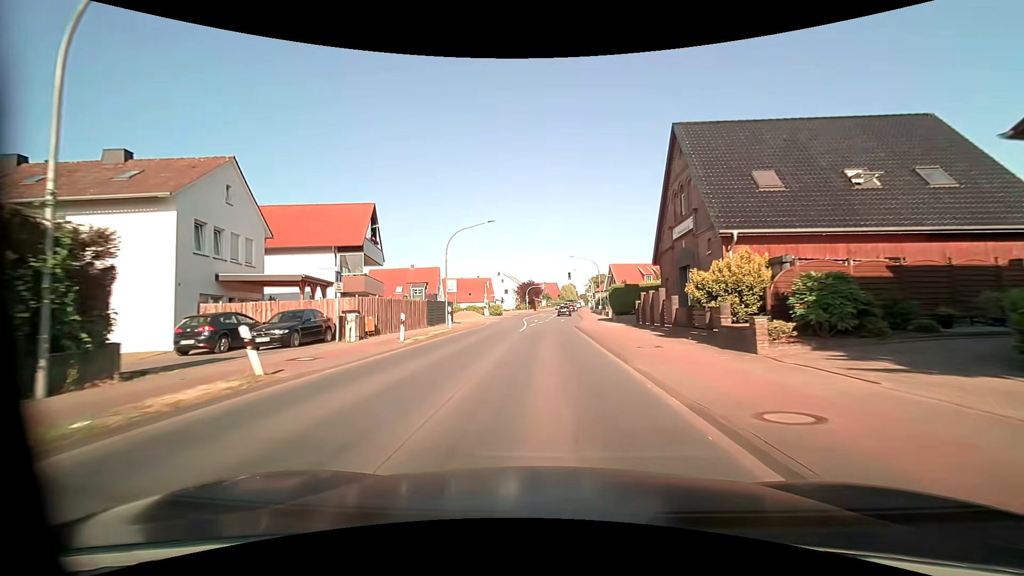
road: primary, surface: asphalt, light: Day
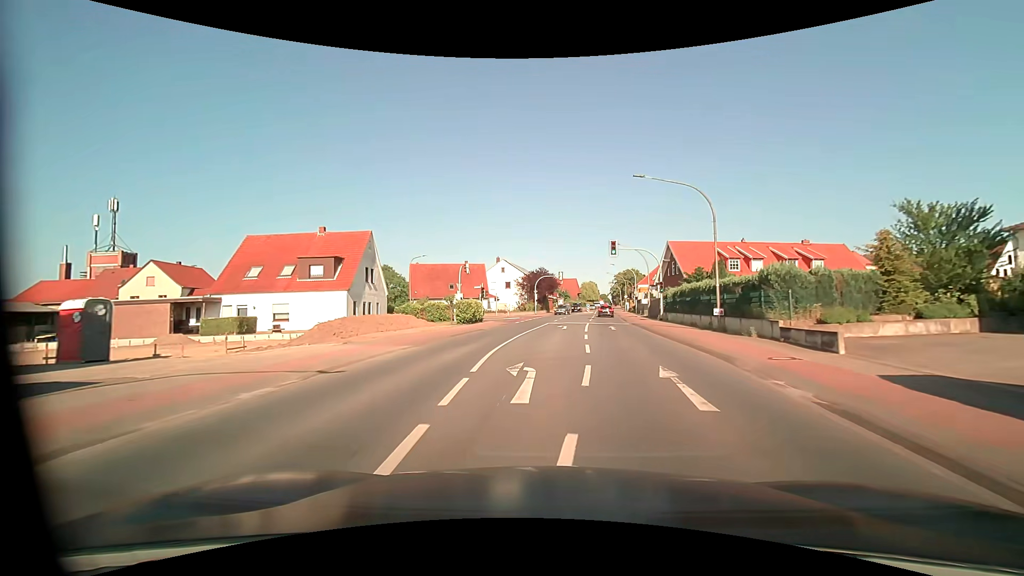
(-0.4, +40.4) m; -2°
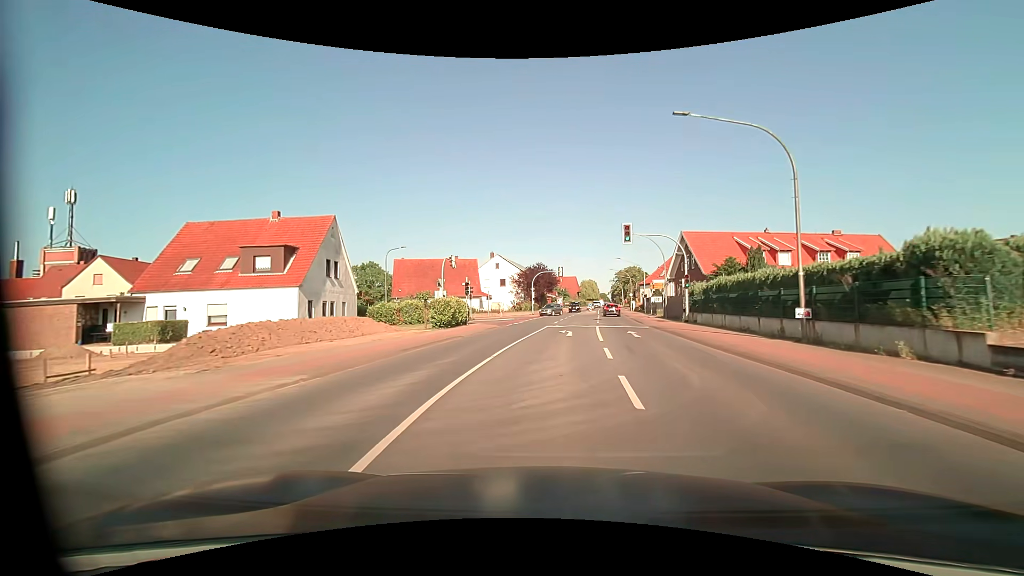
(0.0, +7.9) m; 0°
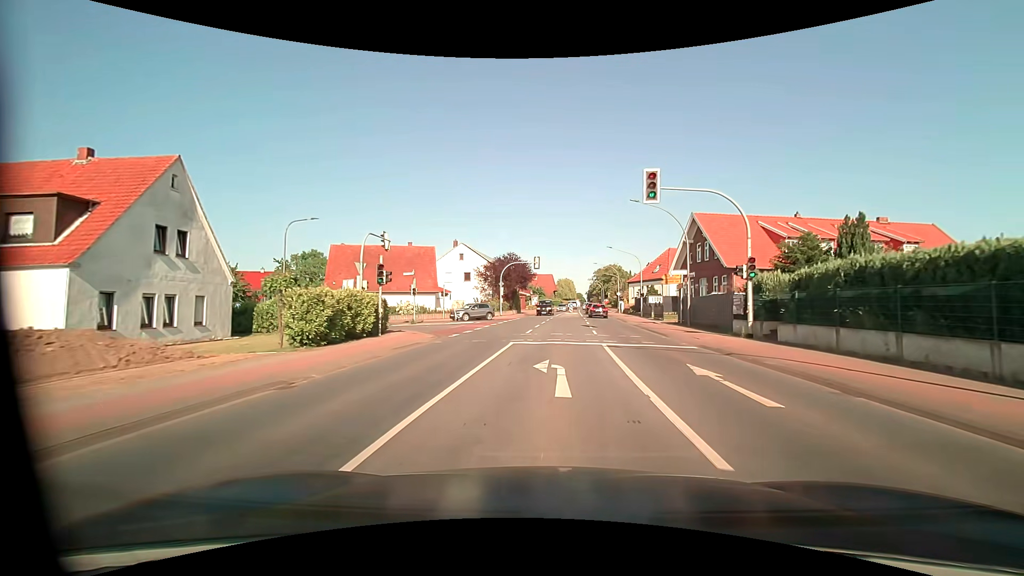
(+0.3, +14.2) m; +3°
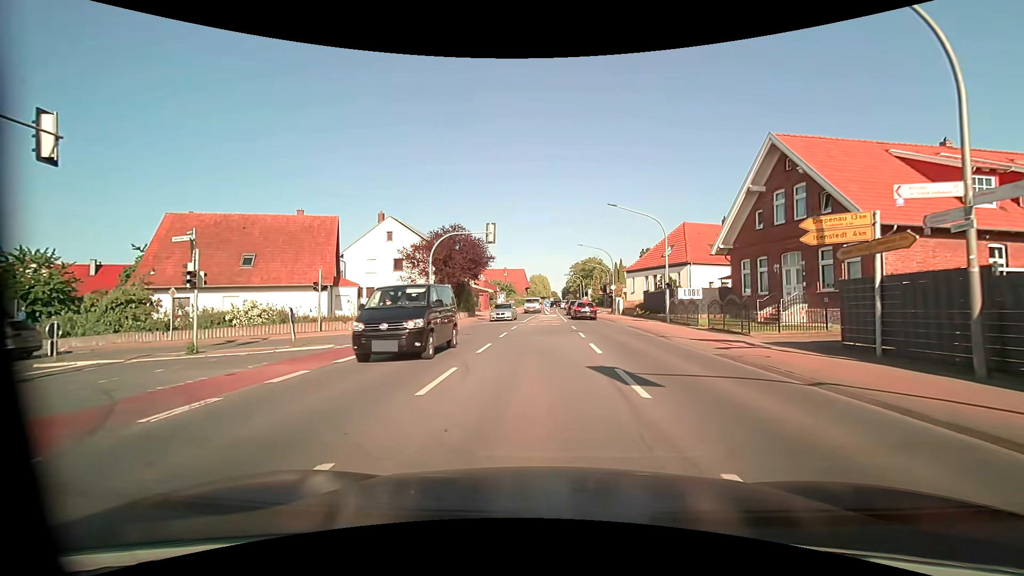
(+0.9, +21.9) m; +3°
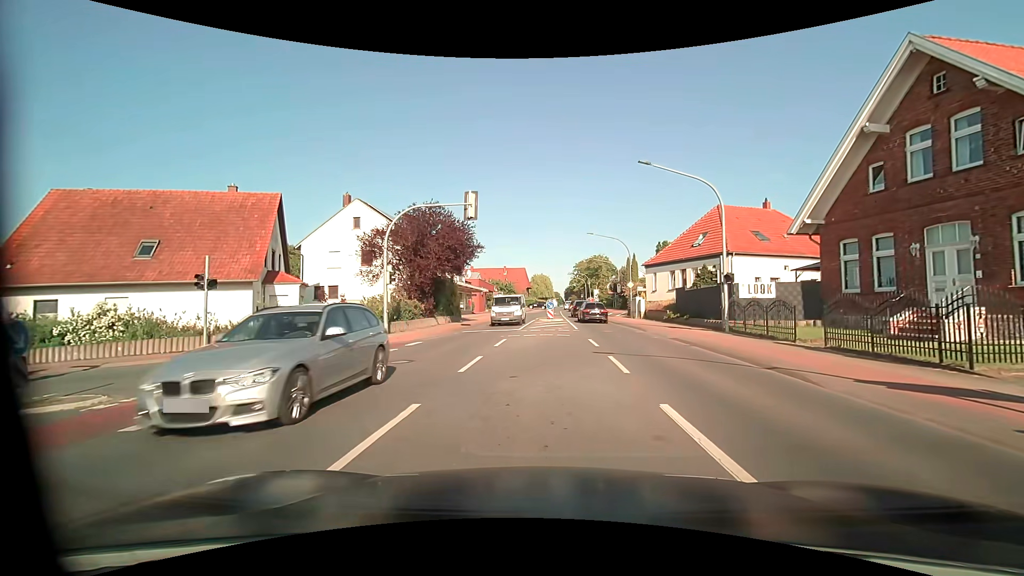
(0.0, +9.2) m; 0°
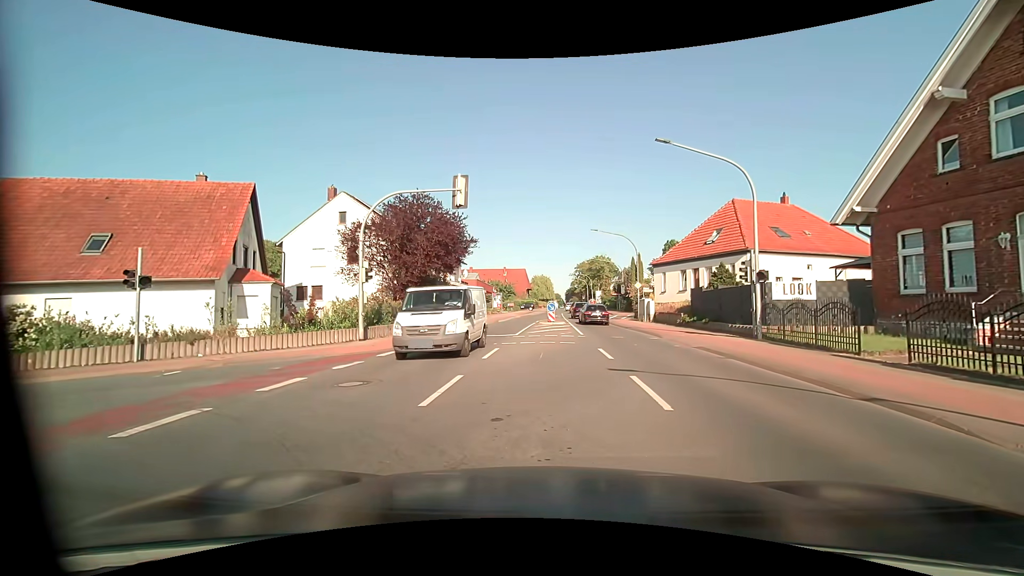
(0.0, +2.9) m; -2°
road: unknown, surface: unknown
